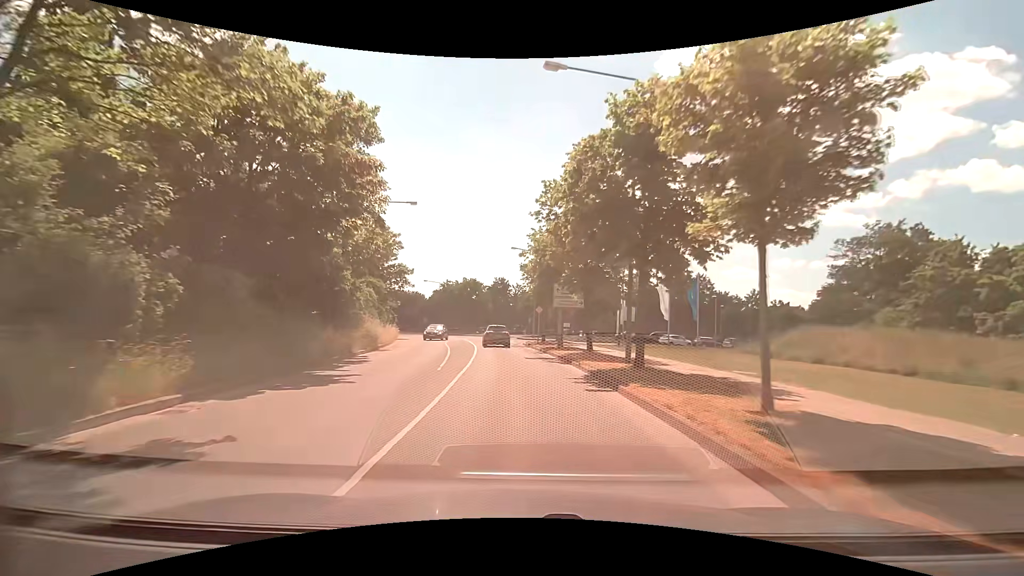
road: tertiary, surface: asphalt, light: Day
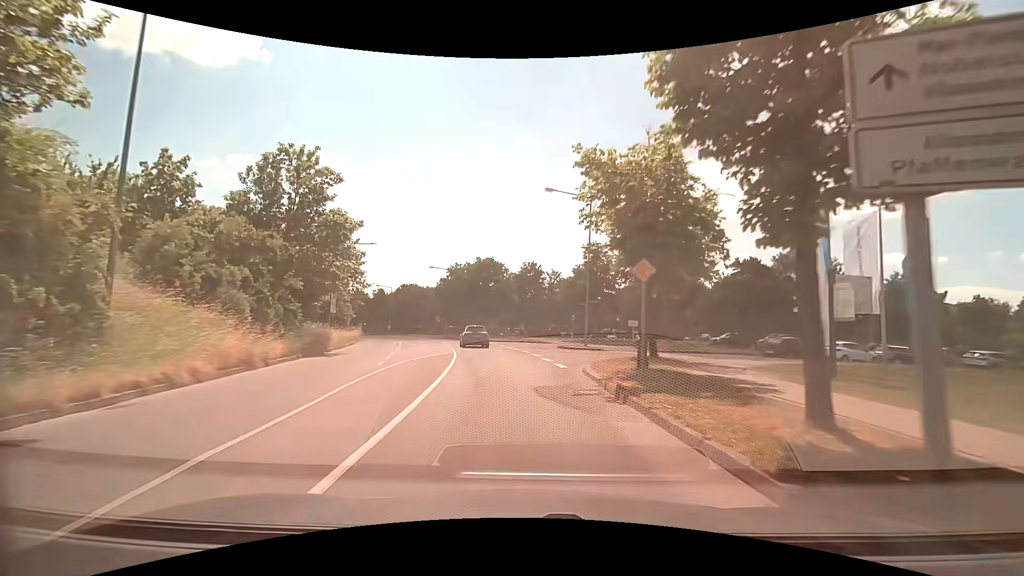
(-0.7, +24.9) m; -4°
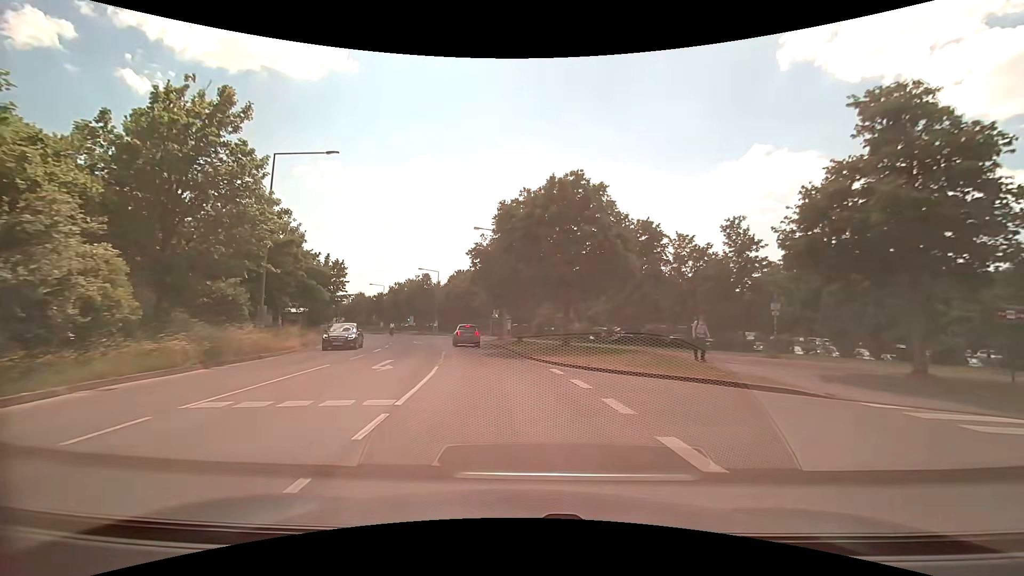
(-2.2, +30.1) m; -9°
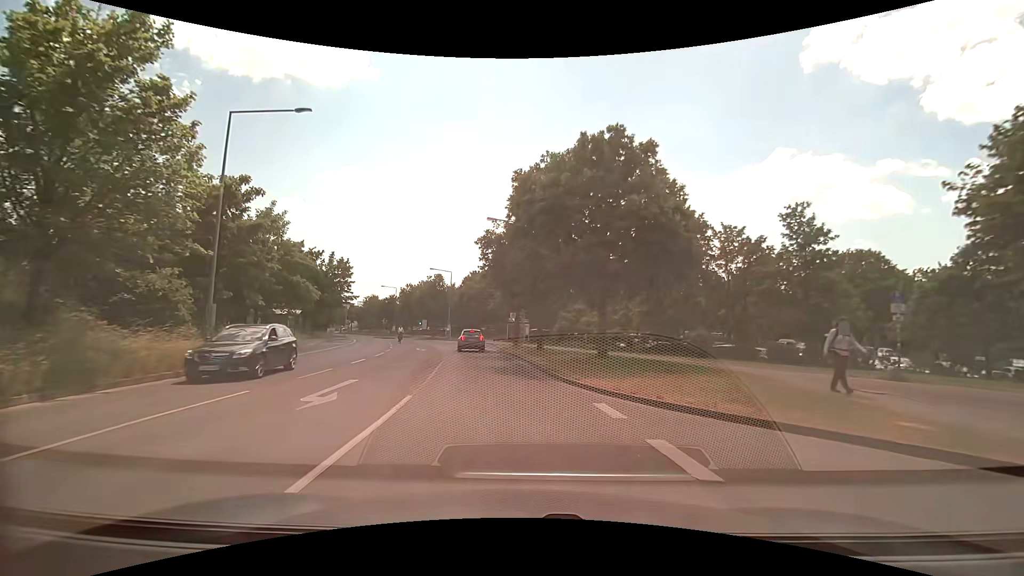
(-0.1, +6.1) m; -3°
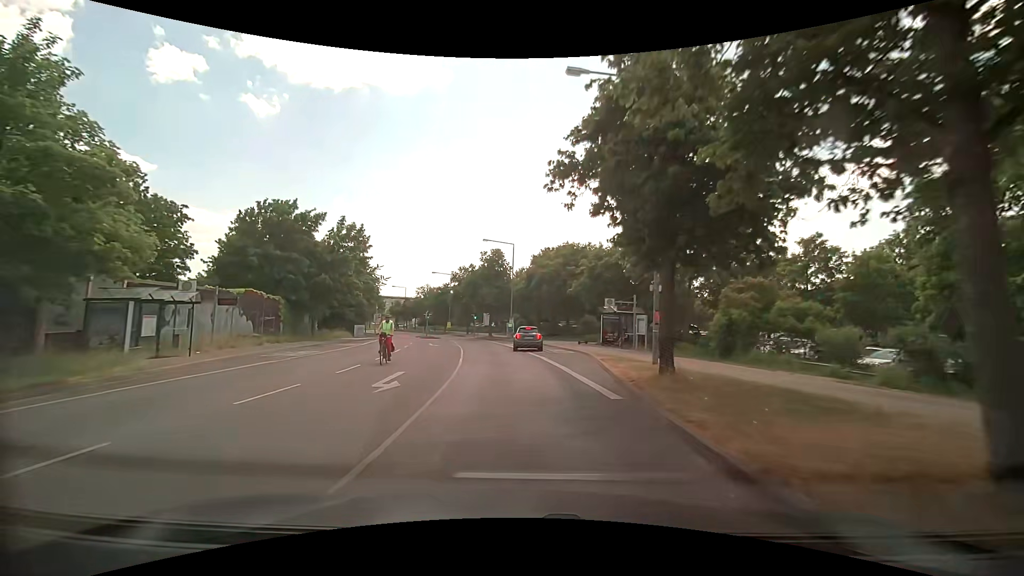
(-1.6, +23.2) m; -7°
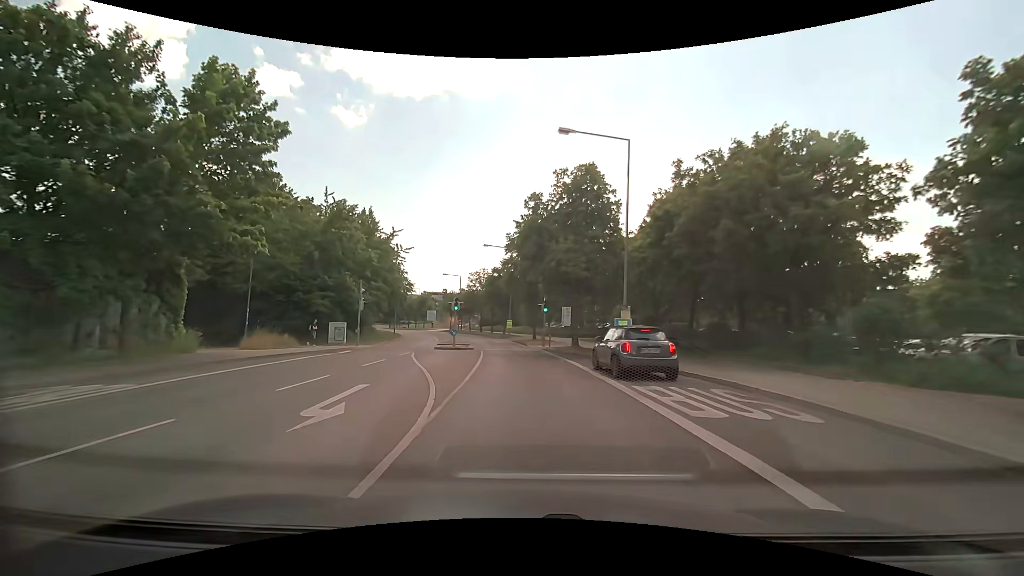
(-2.5, +29.8) m; -11°
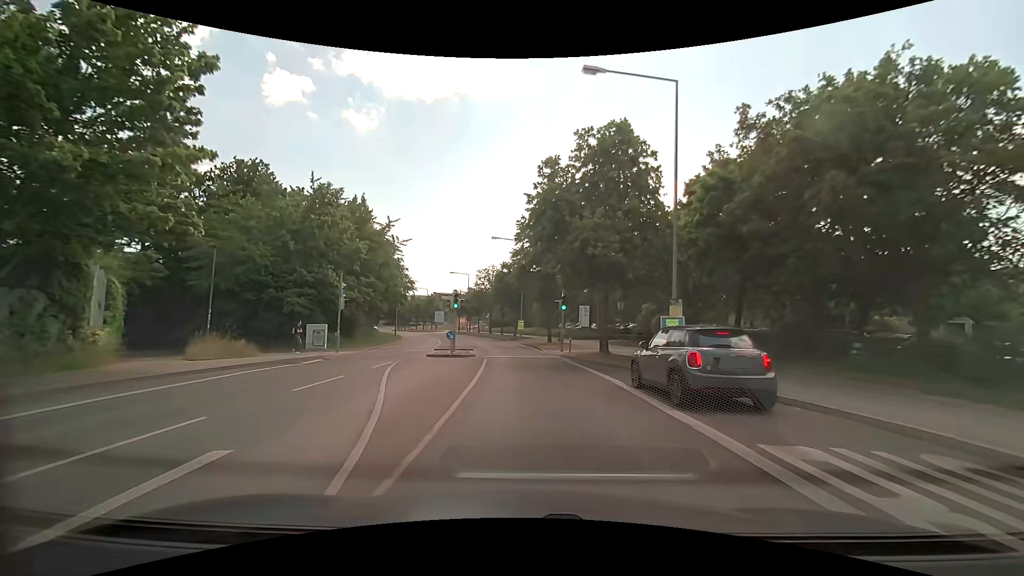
(0.0, +5.7) m; -1°
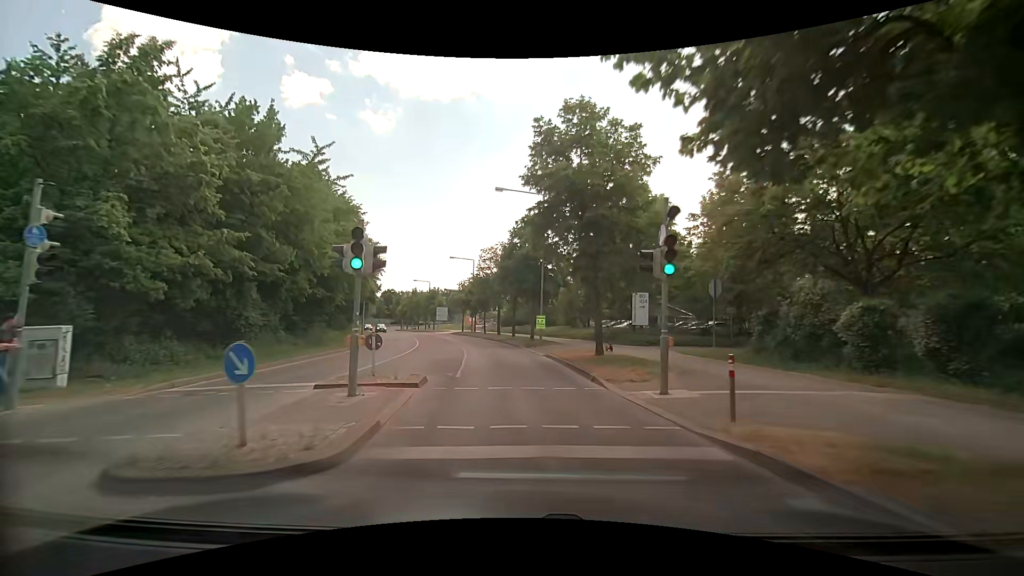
(-0.1, +18.1) m; -2°
(0, +10) (-1, +20) (-2, +30) (-3, +40) (-5, +50) (-7, +59) (-10, +69) (-13, +78) (-17, +88) (-21, +97) m
